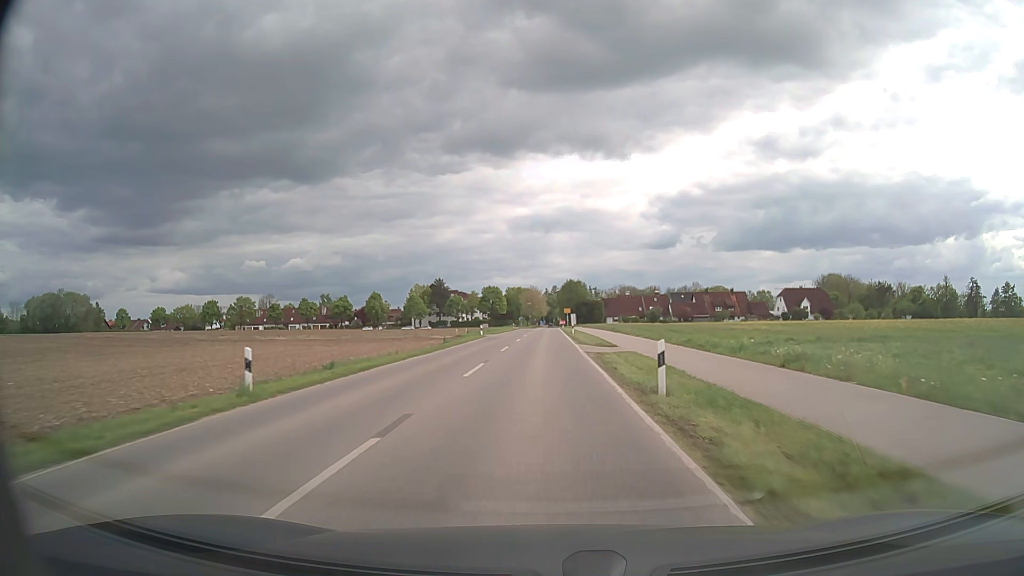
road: secondary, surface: asphalt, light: Day
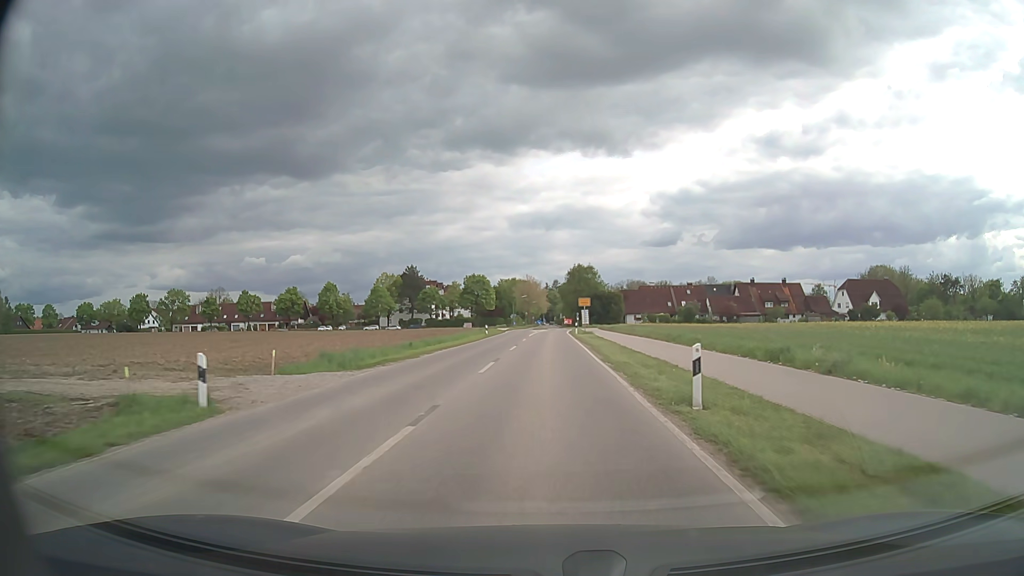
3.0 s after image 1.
(0.0, +47.0) m; 0°
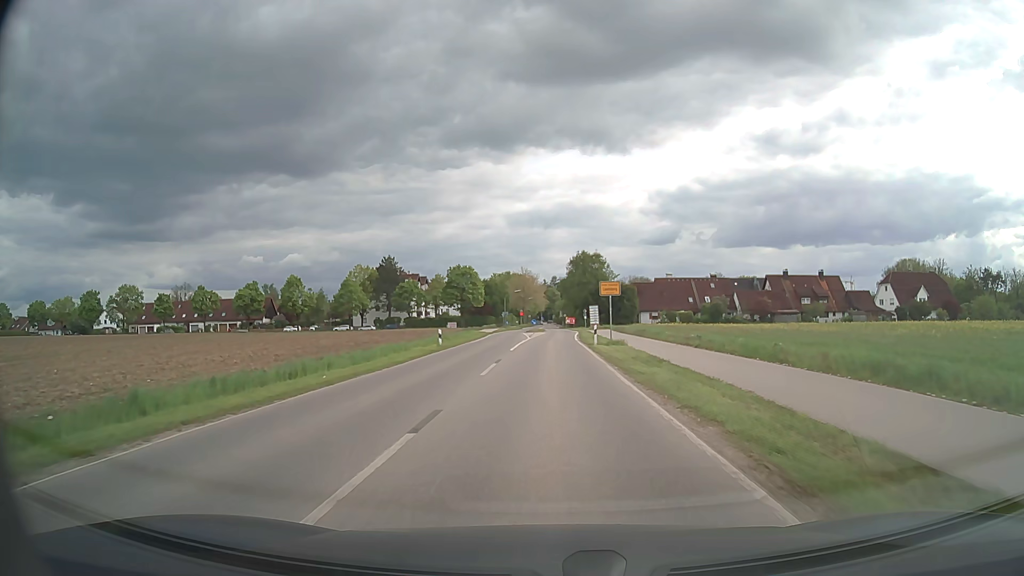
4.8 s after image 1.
(0.0, +24.4) m; 0°
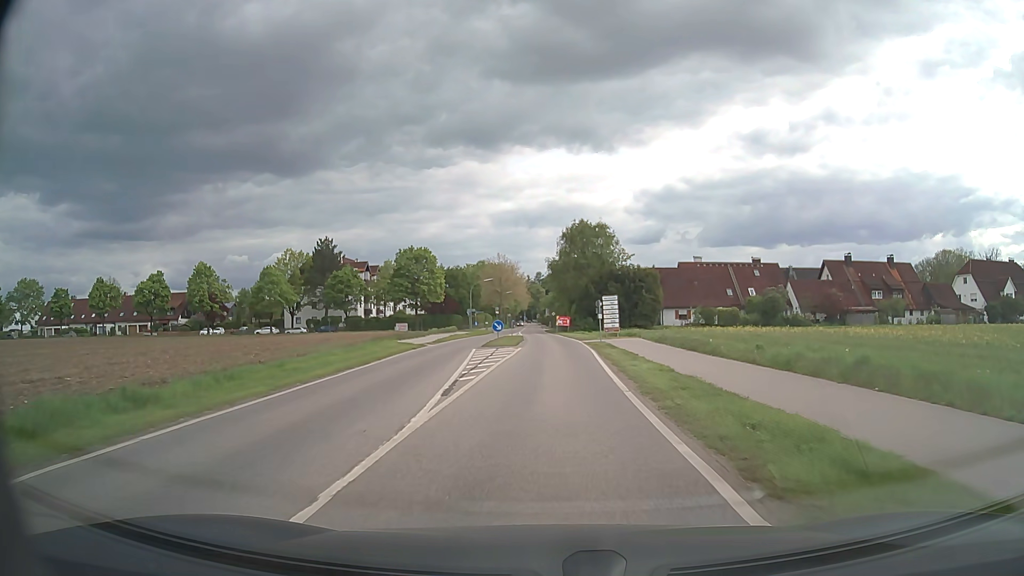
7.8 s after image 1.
(+0.3, +36.6) m; +1°
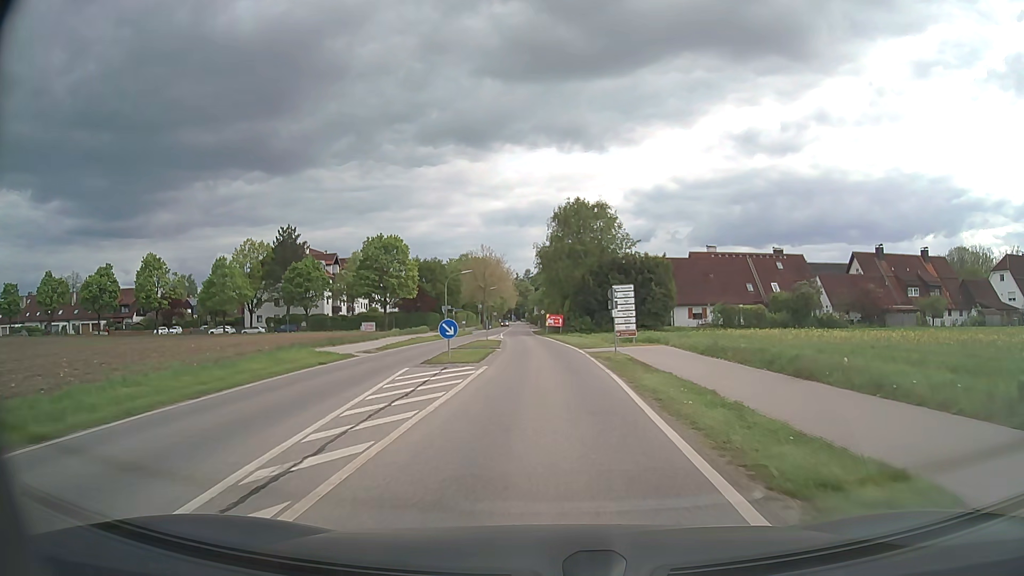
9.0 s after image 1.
(+0.1, +14.0) m; +1°
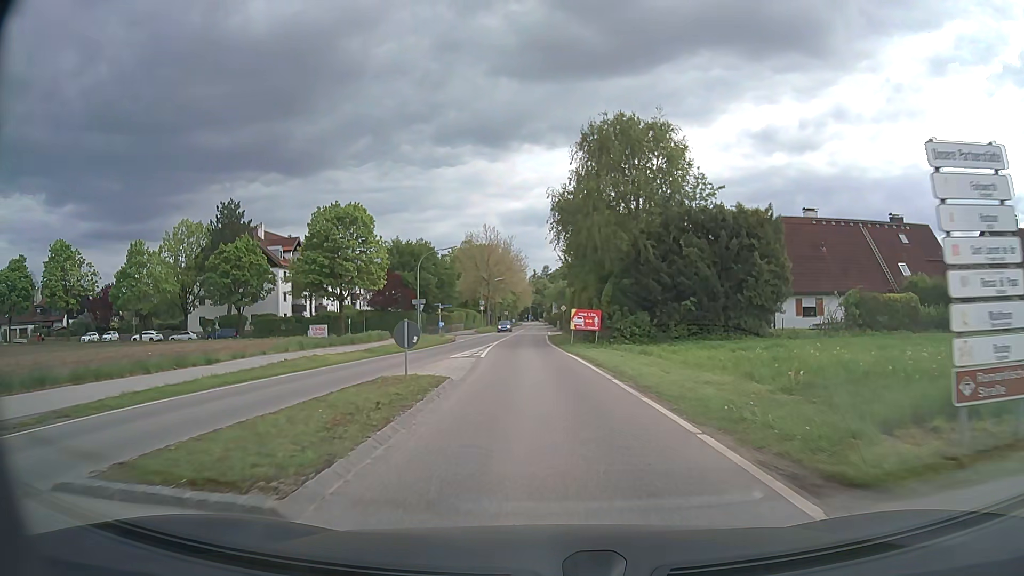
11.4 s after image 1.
(-0.2, +27.4) m; -2°
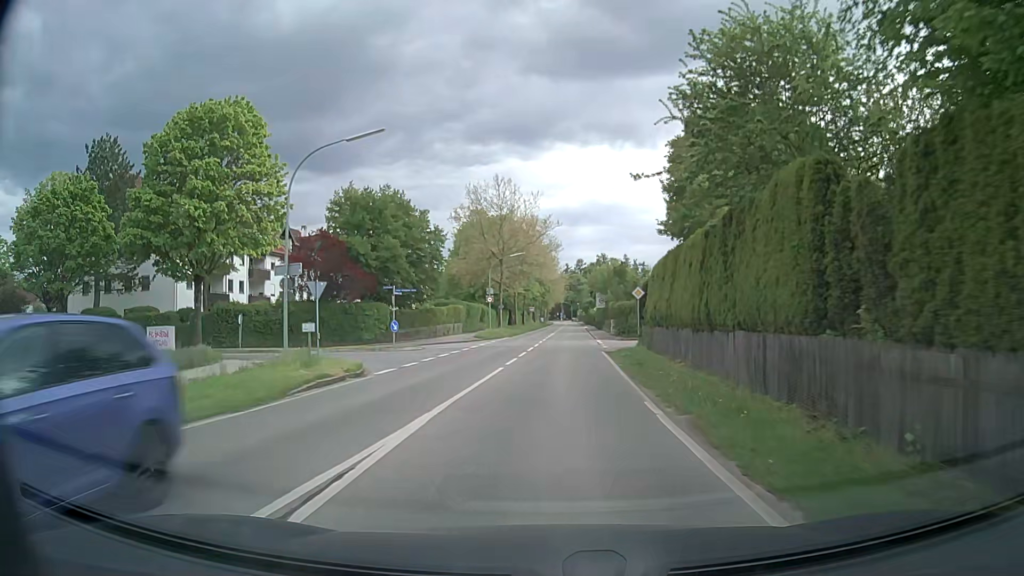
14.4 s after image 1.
(-1.0, +33.6) m; -3°
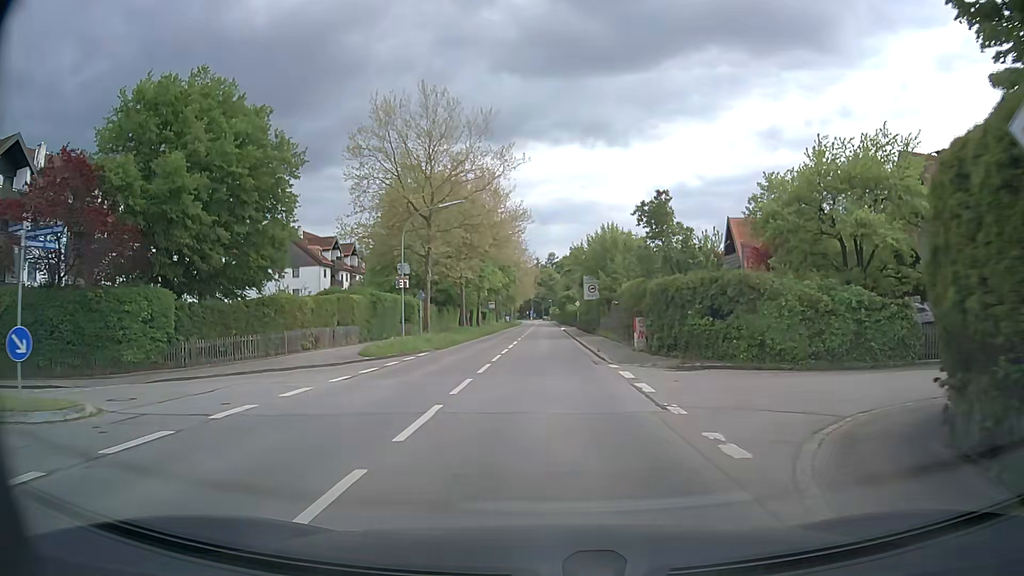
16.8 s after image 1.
(+0.5, +26.8) m; +2°
(0, +10) (0, +20) (0, +30) (0, +40) (0, +50) (0, +60) (0, +70) (0, +80) (0, +90) (0, +100) m
